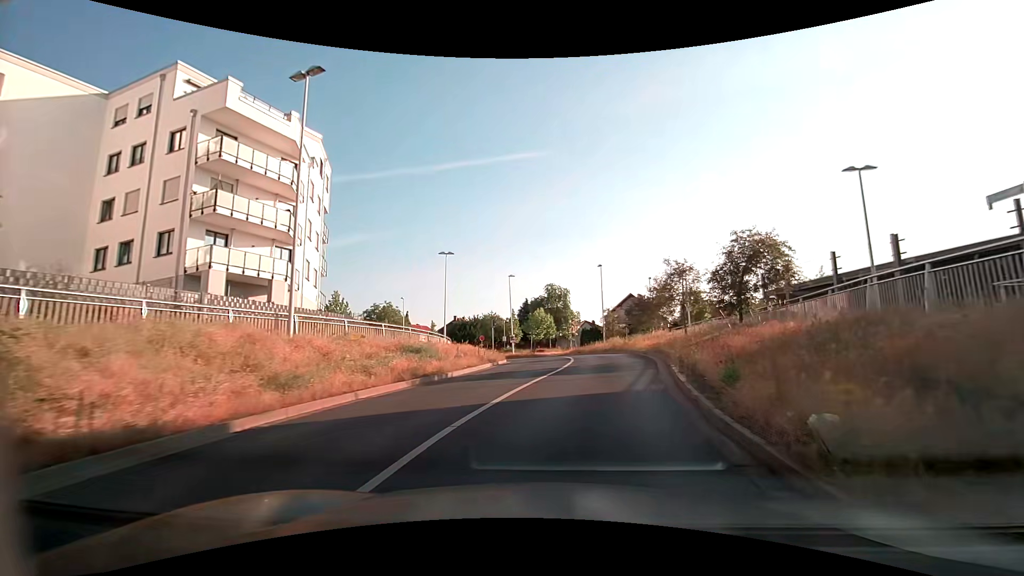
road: tertiary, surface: asphalt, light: Day
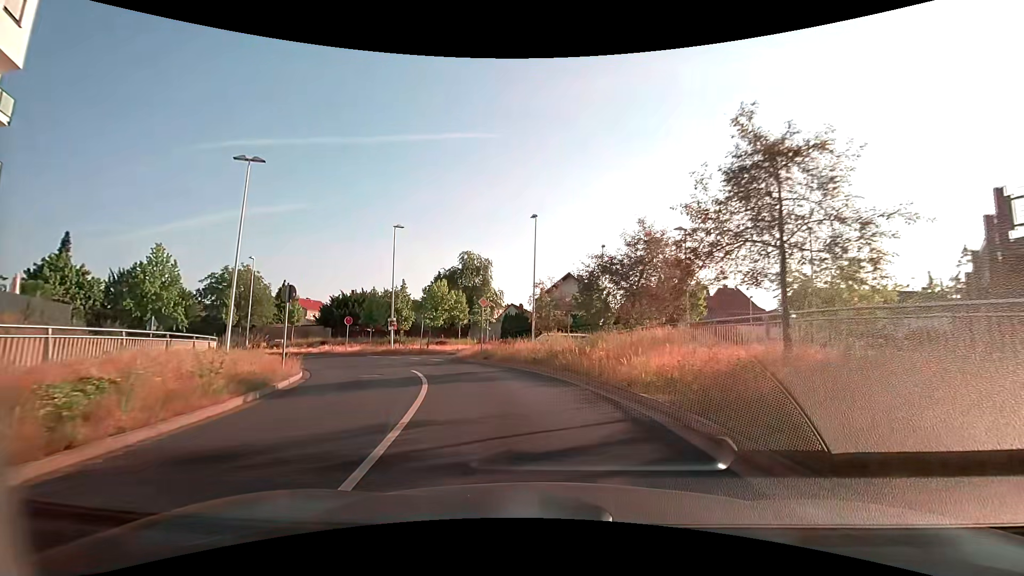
(+1.9, +20.4) m; +7°
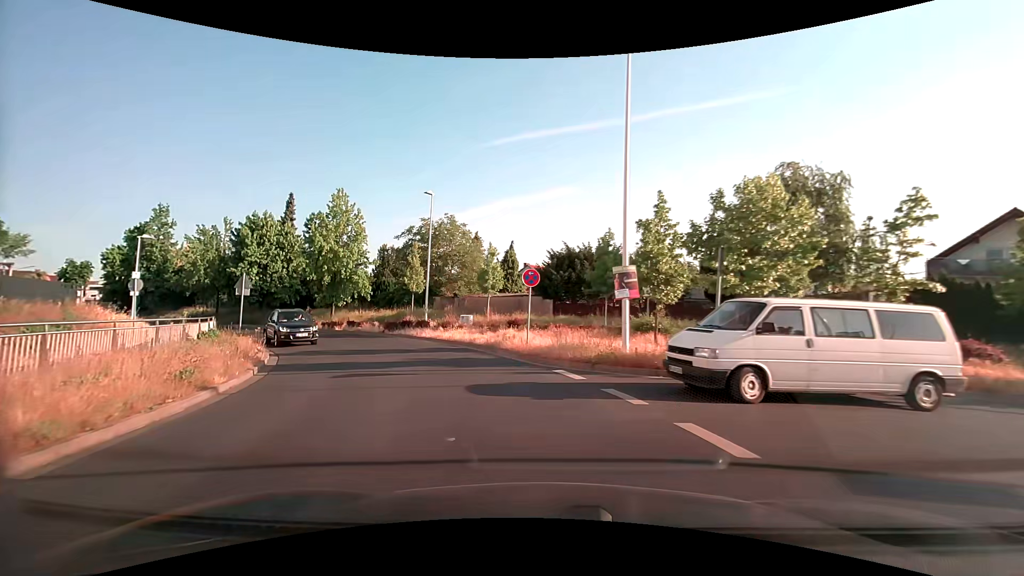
(-5.4, +23.9) m; -29°
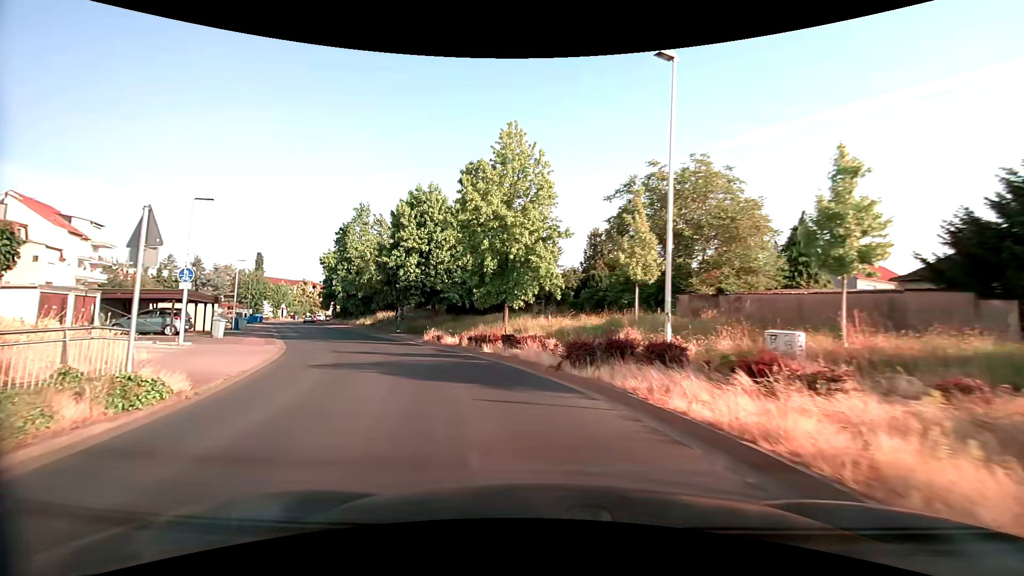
(-4.2, +18.9) m; -26°
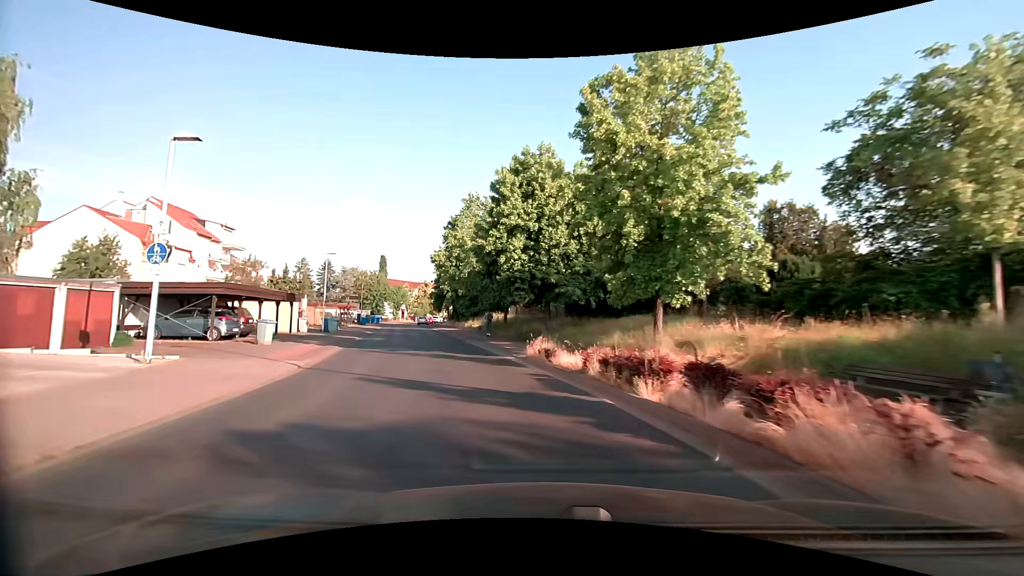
(-1.2, +9.6) m; -14°
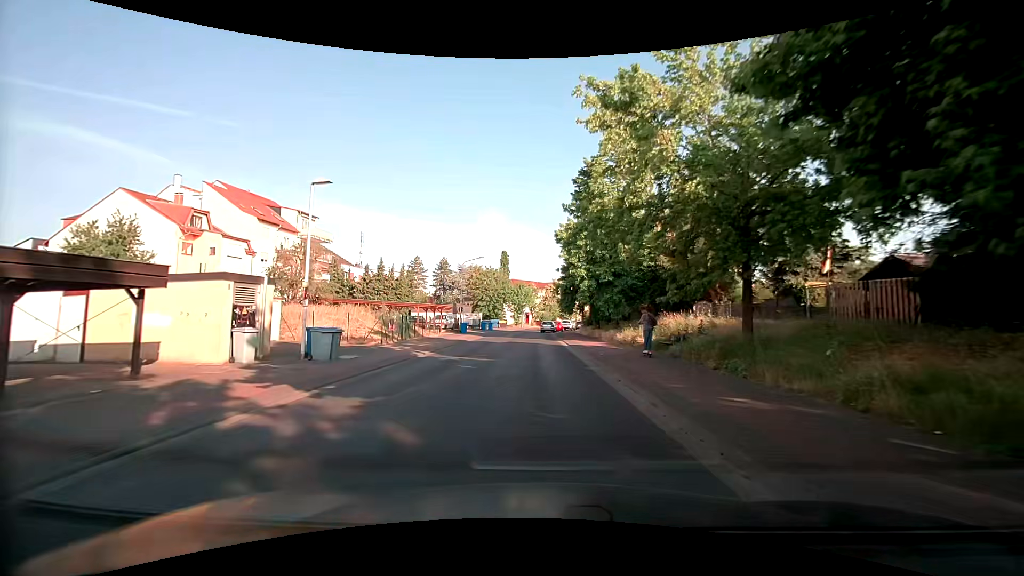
(-4.3, +23.7) m; -15°
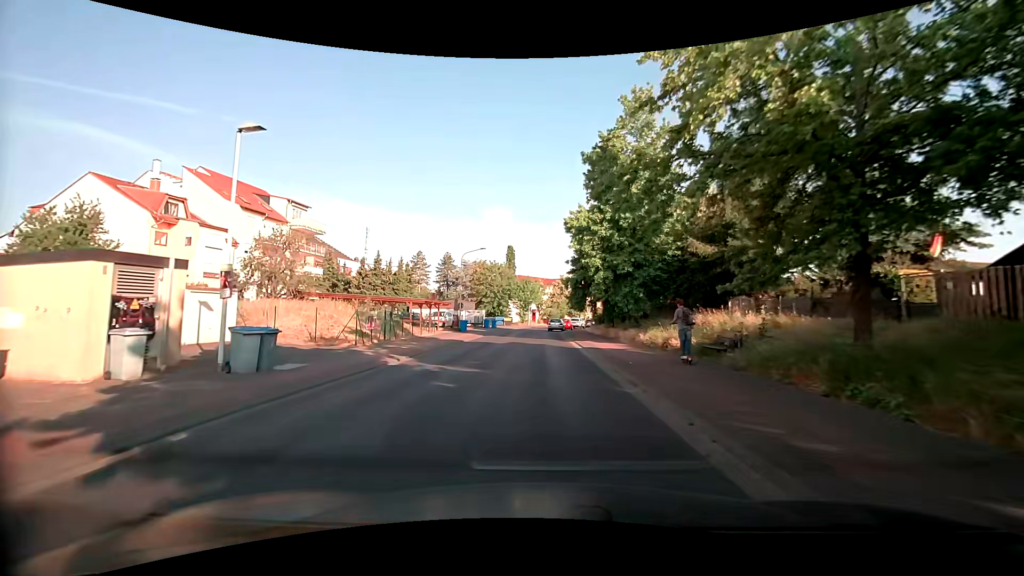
(-0.1, +4.8) m; -2°
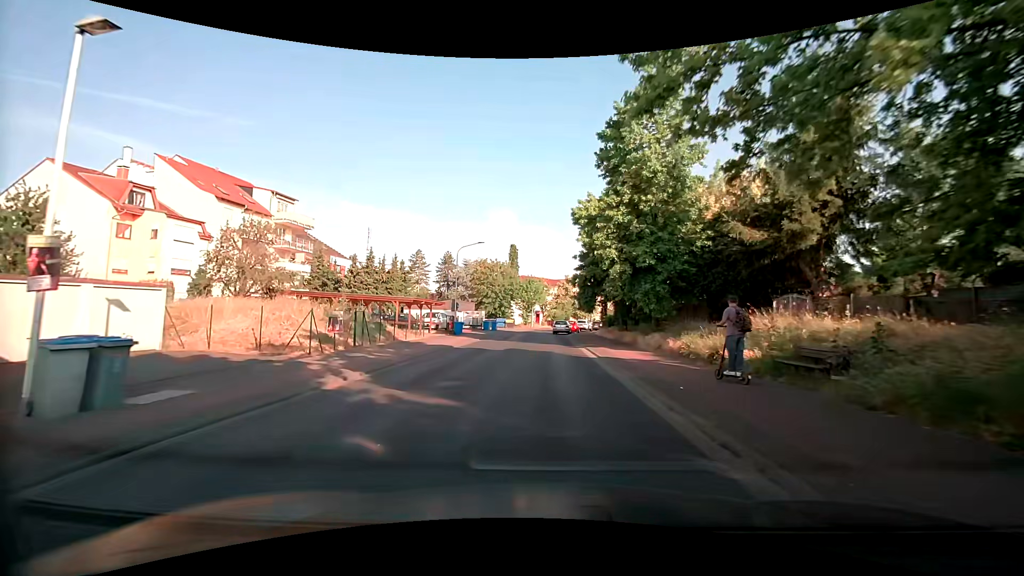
(0.0, +4.8) m; 0°
(0, +10) (0, +20) (0, +30) (0, +40) (-1, +50) (0, +60) (+2, +70) (+4, +79) (+7, +89) (+11, +98) m
